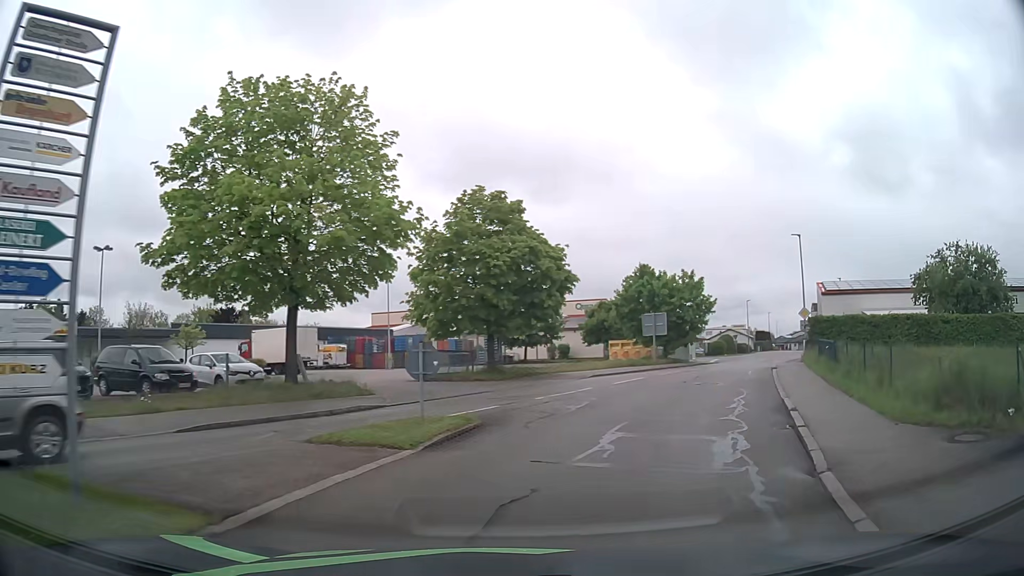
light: Day
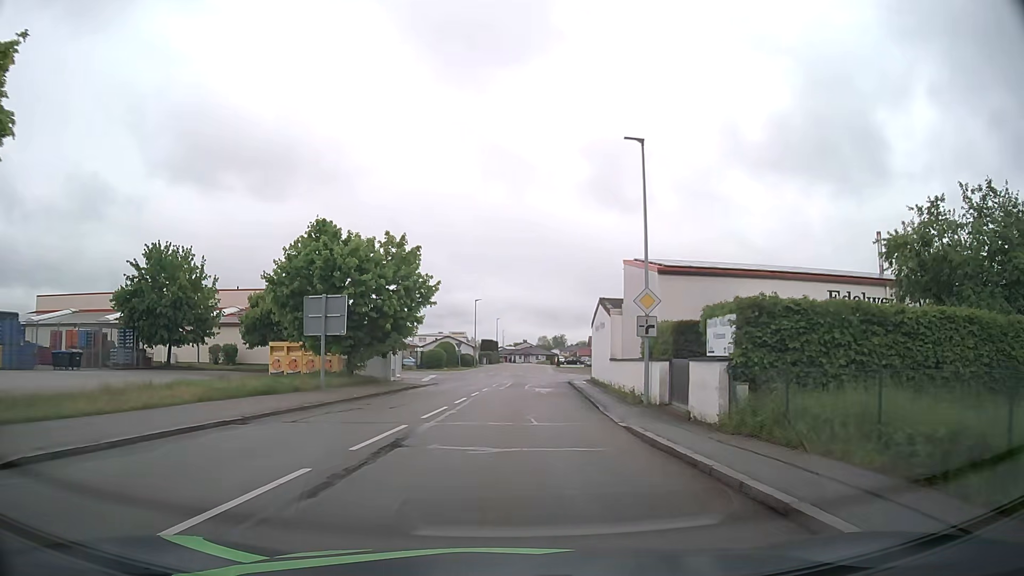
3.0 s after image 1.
(+6.2, +23.2) m; +23°
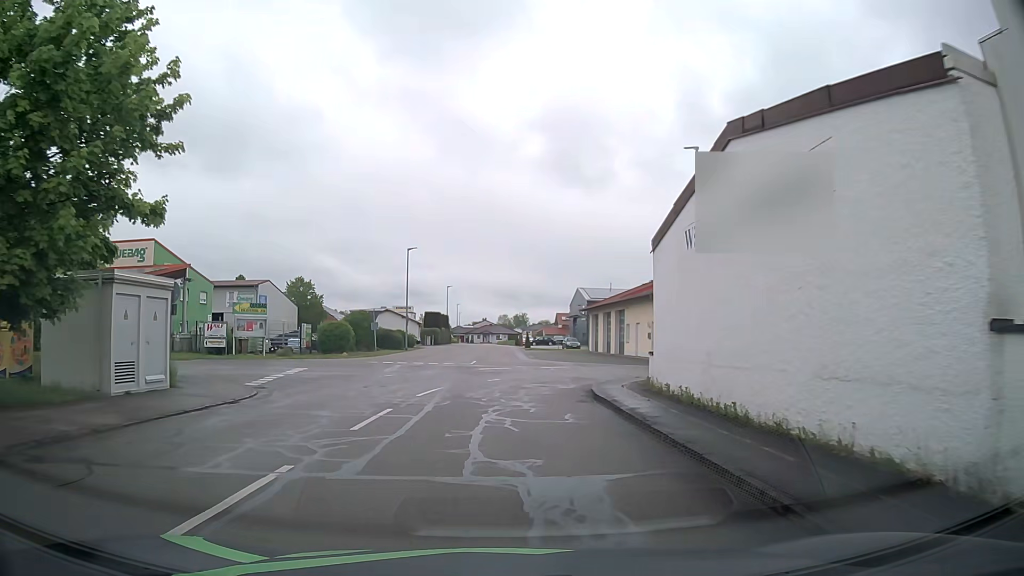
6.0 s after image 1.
(+1.2, +27.6) m; +2°
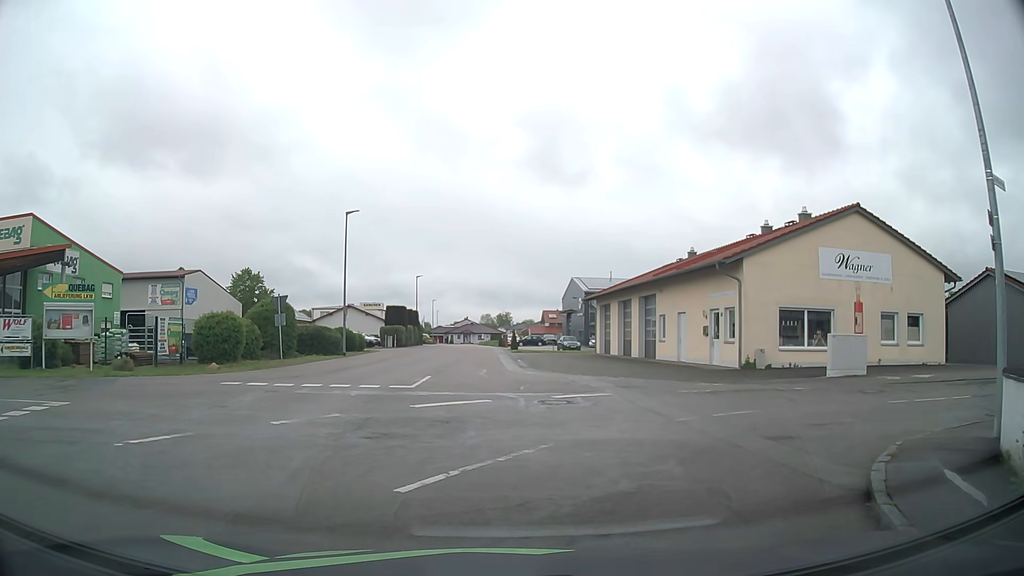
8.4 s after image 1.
(+0.4, +15.6) m; +4°
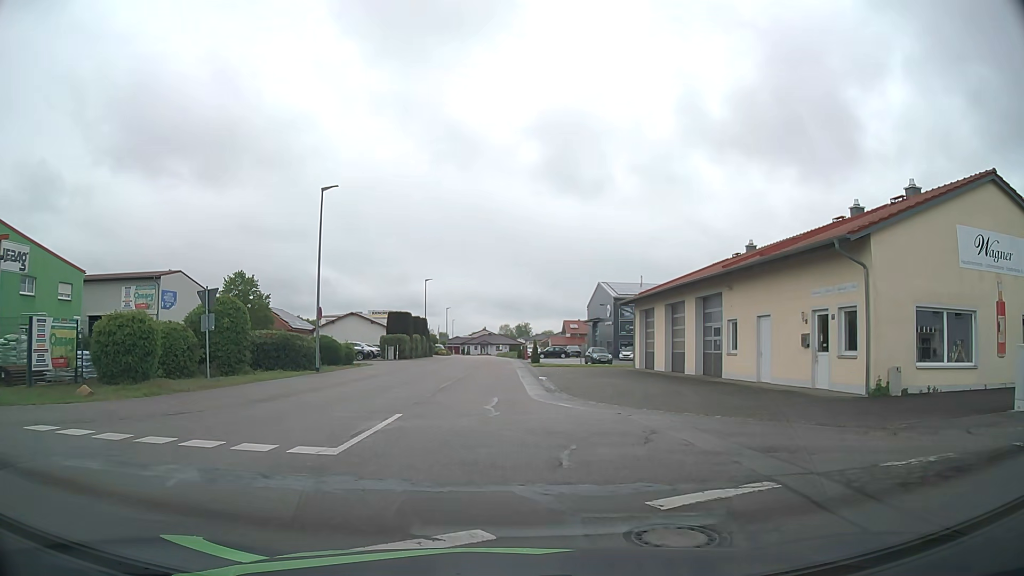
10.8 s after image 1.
(-0.2, +8.9) m; -3°
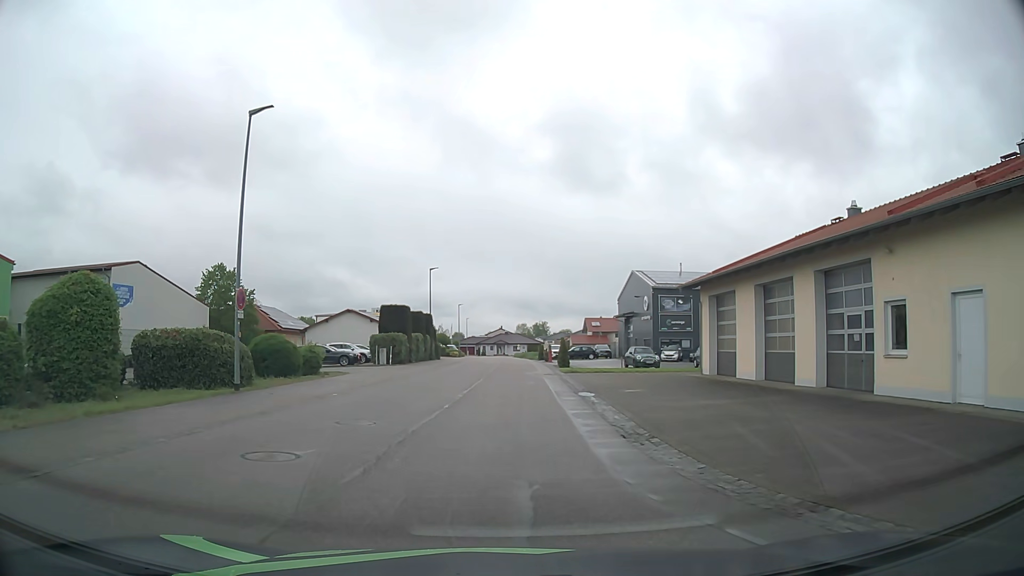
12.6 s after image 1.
(-0.3, +11.5) m; -1°
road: residential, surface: asphalt
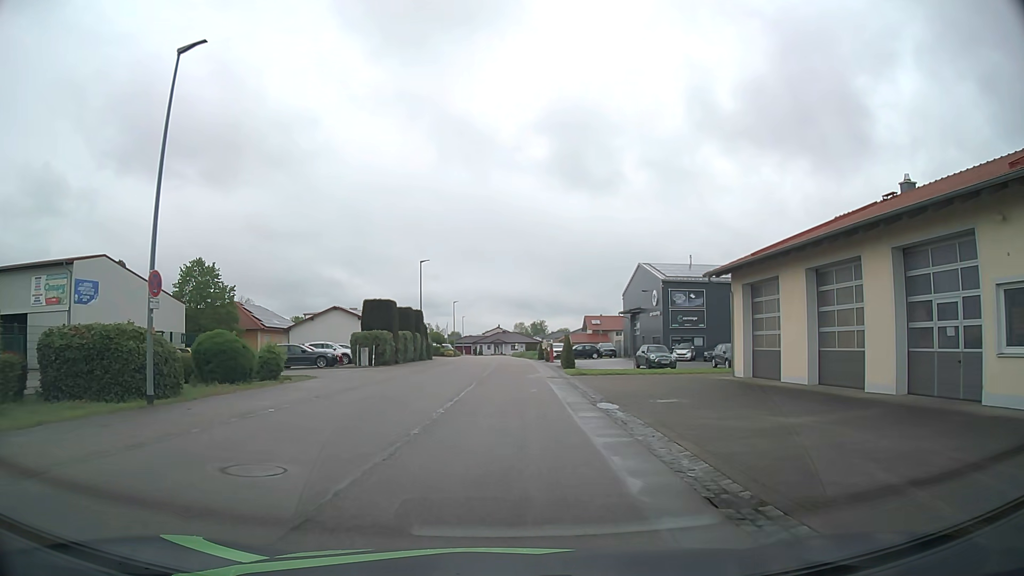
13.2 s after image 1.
(0.0, +5.1) m; 0°
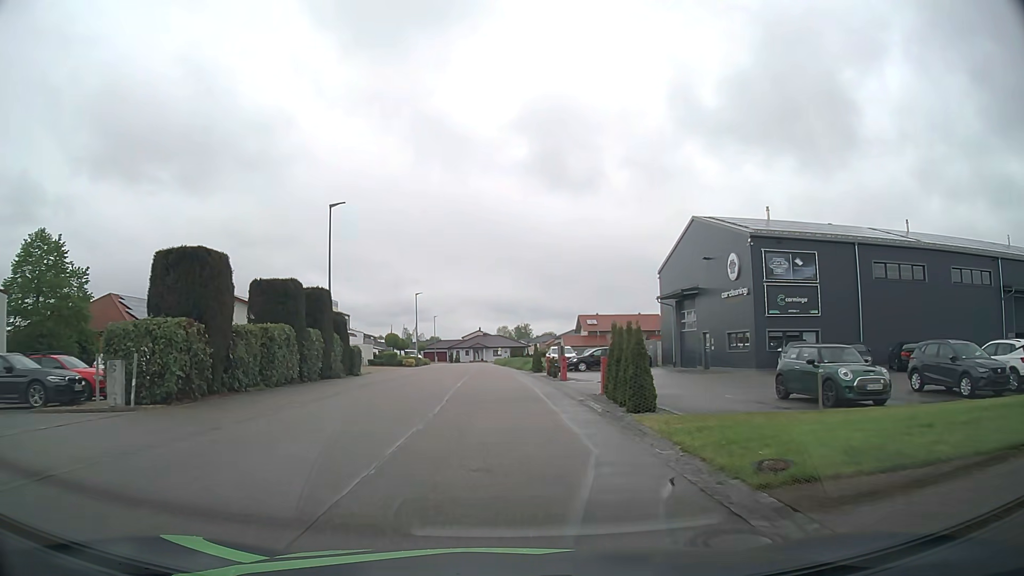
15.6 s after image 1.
(+0.3, +24.9) m; +1°
(0, +10) (0, +20) (0, +30) (-1, +40) (-1, +50) (-2, +60) (-2, +70) (-3, +80) (-3, +90) (-4, +100) m
